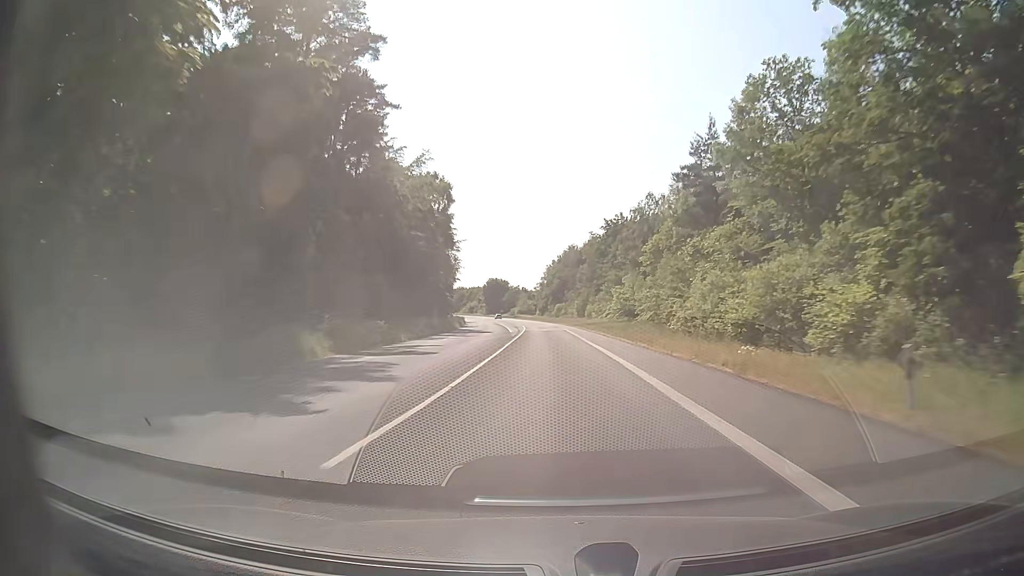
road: secondary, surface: asphalt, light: Day
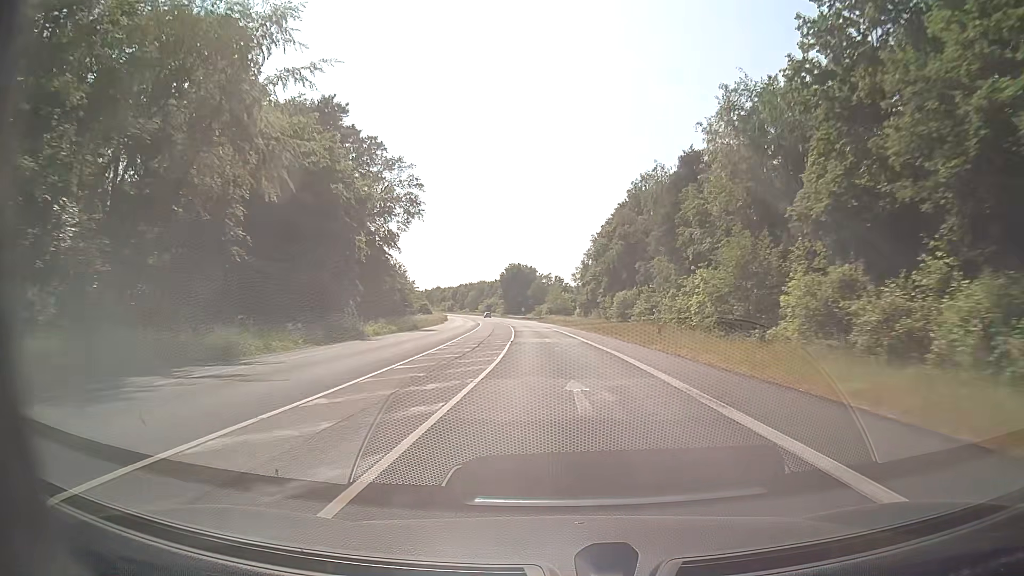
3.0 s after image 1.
(-2.5, +78.9) m; -3°
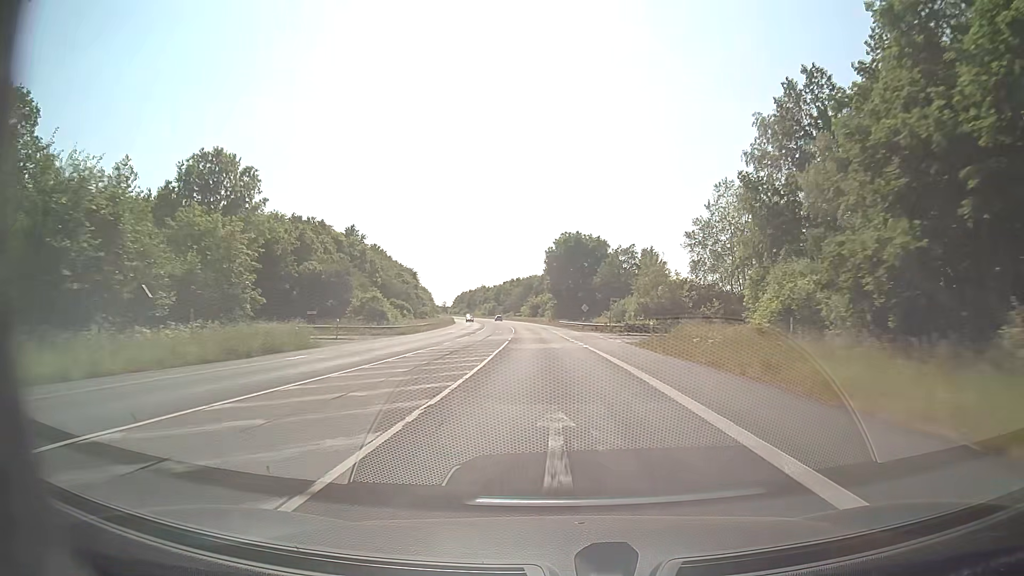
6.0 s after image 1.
(-4.0, +78.8) m; -6°
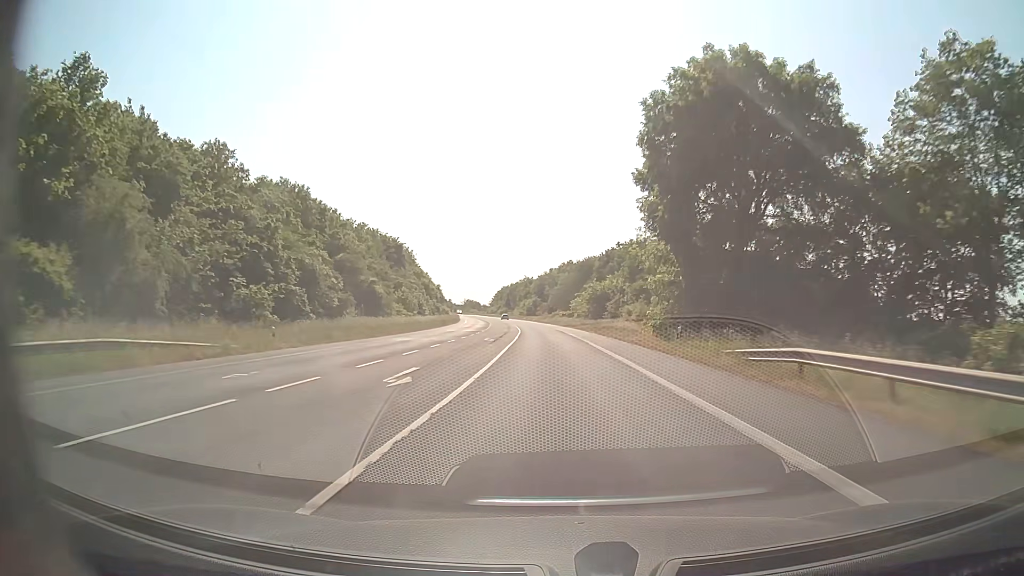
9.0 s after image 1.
(-3.6, +78.9) m; -5°
(0, +10) (0, +20) (0, +30) (-1, +40) (-1, +50) (-2, +60) (-2, +70) (-3, +80) (-4, +90) (-4, +100) m
